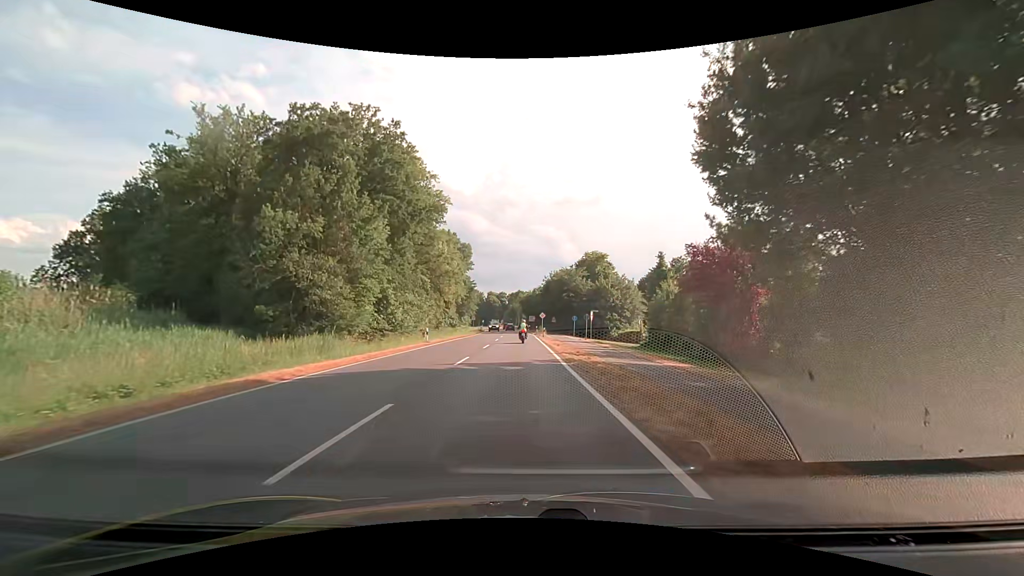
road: secondary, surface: asphalt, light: Day
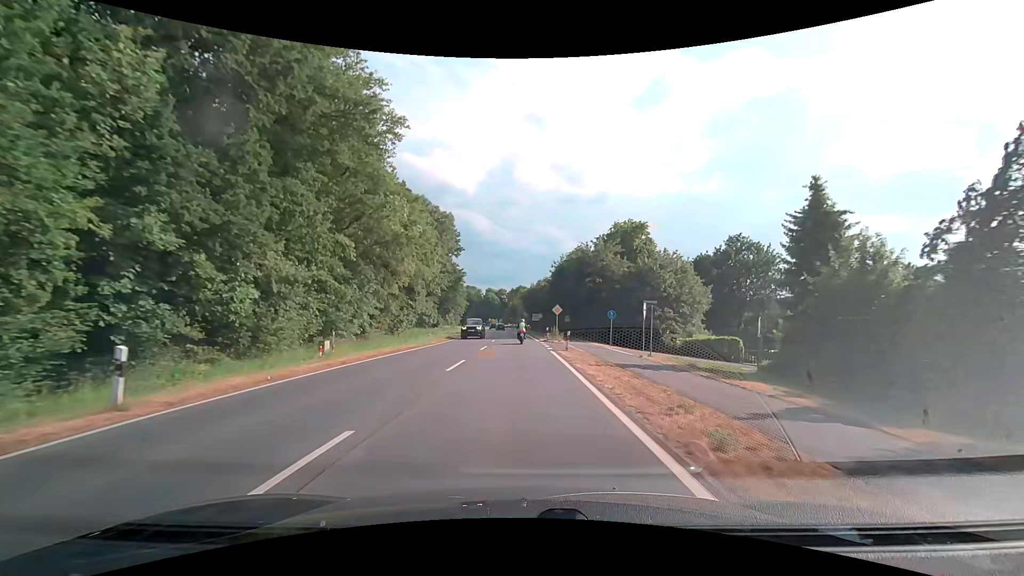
(+0.1, +25.9) m; 0°
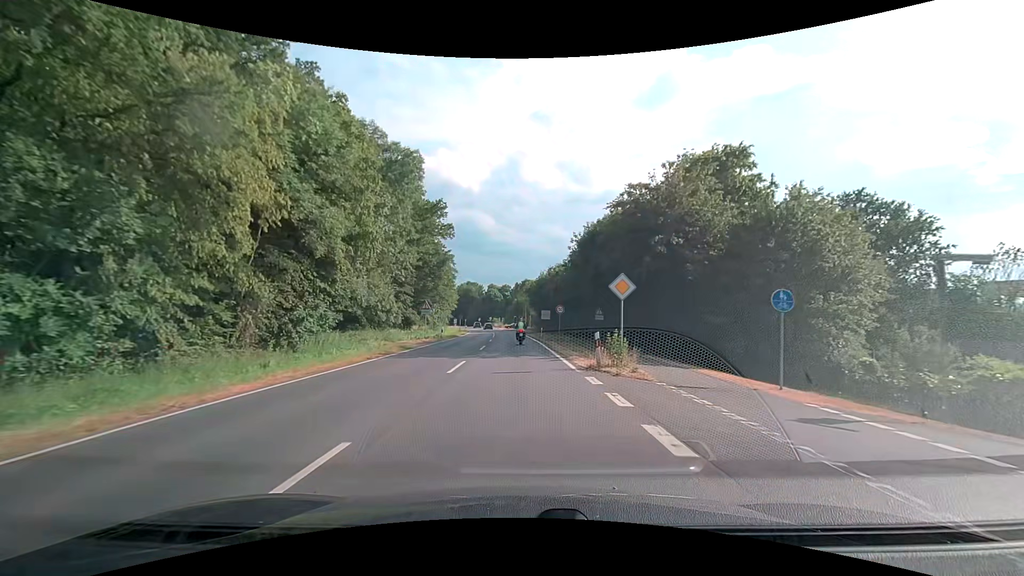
(-0.2, +24.4) m; -1°
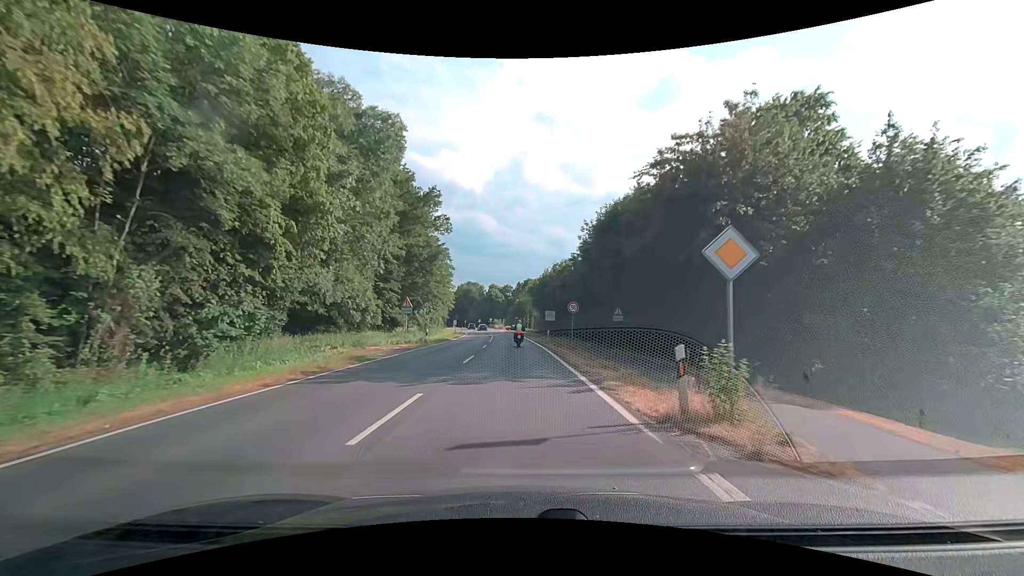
(0.0, +7.9) m; 0°
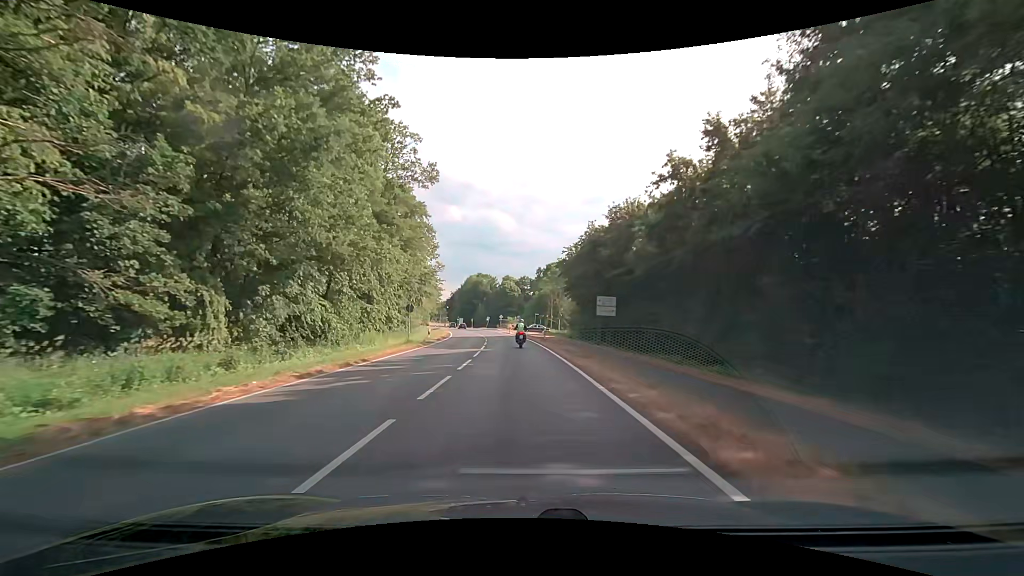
(-0.9, +38.6) m; -2°
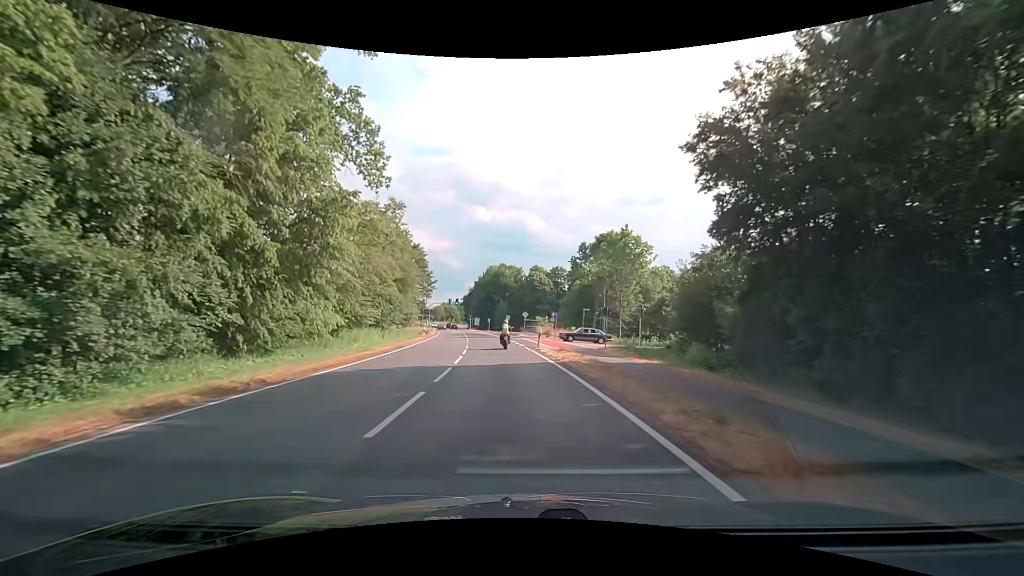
(-0.8, +38.8) m; -3°
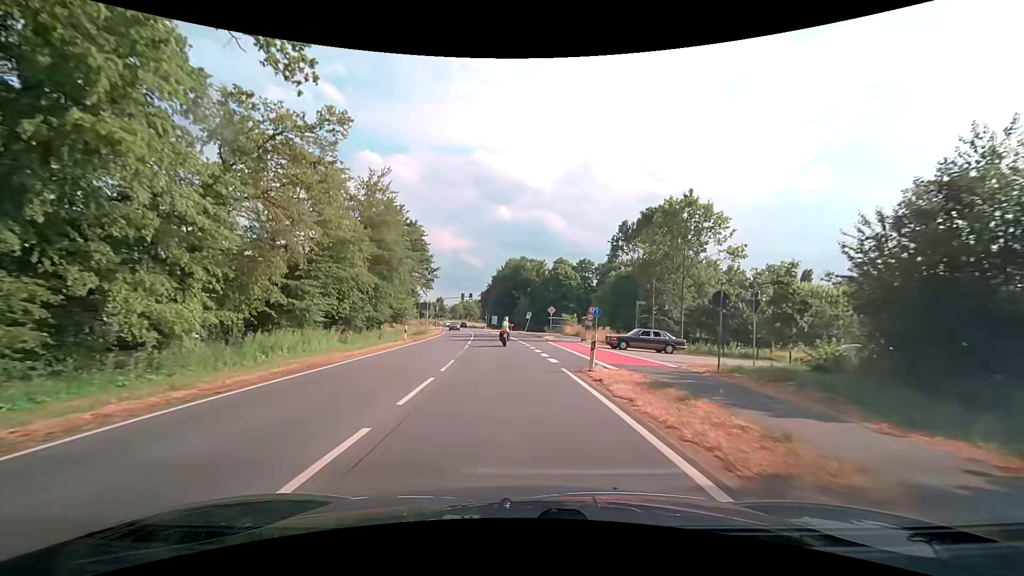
(-0.3, +15.5) m; -3°
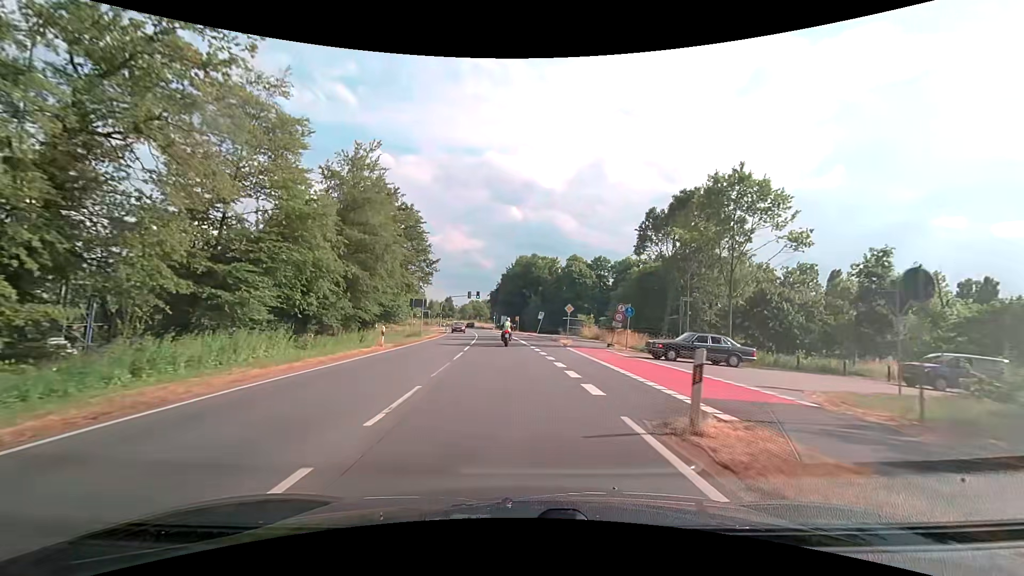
(0.0, +7.8) m; 0°
(0, +10) (-1, +20) (-1, +30) (-2, +40) (-3, +50) (-4, +60) (-5, +70) (-6, +80) (-8, +90) (-9, +99) m
